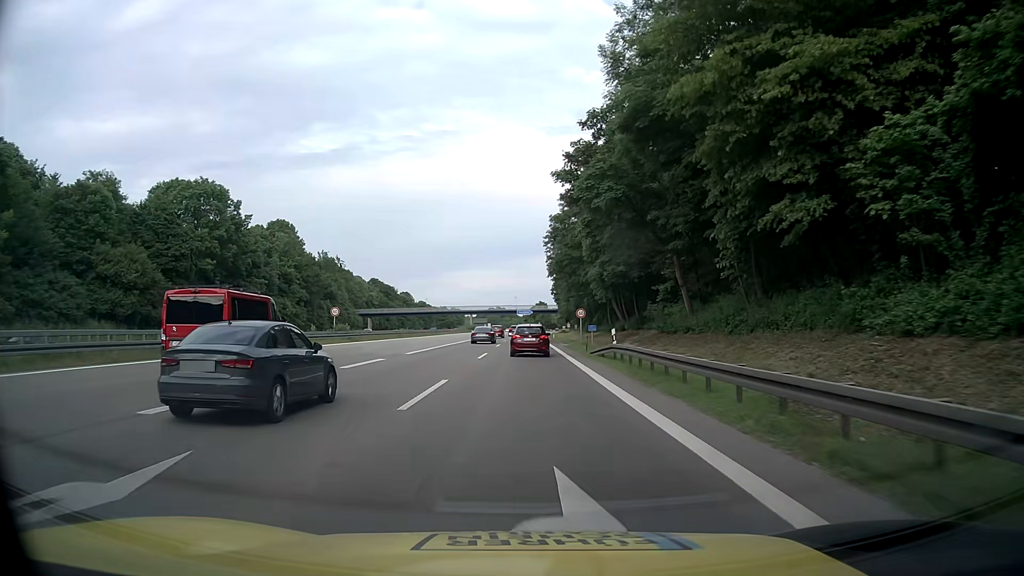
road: motorway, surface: asphalt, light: Day
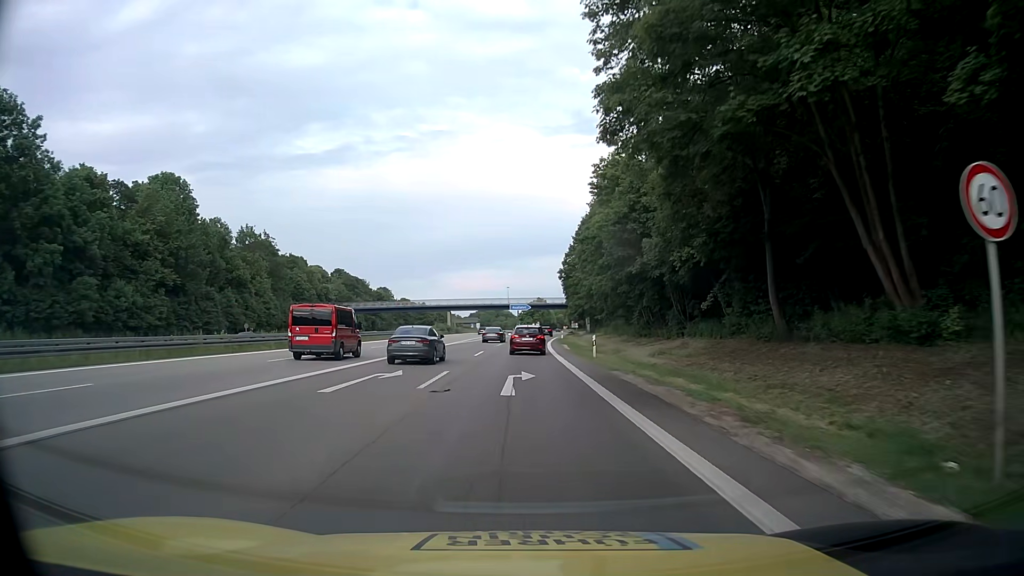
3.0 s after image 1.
(-0.6, +50.4) m; 0°
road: motorway_link
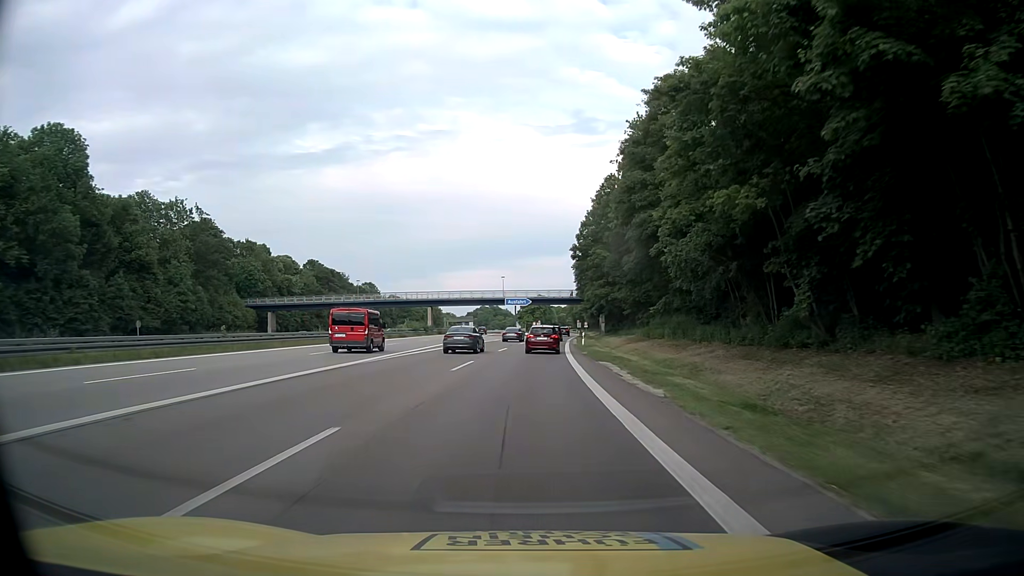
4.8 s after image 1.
(-0.1, +30.1) m; 0°
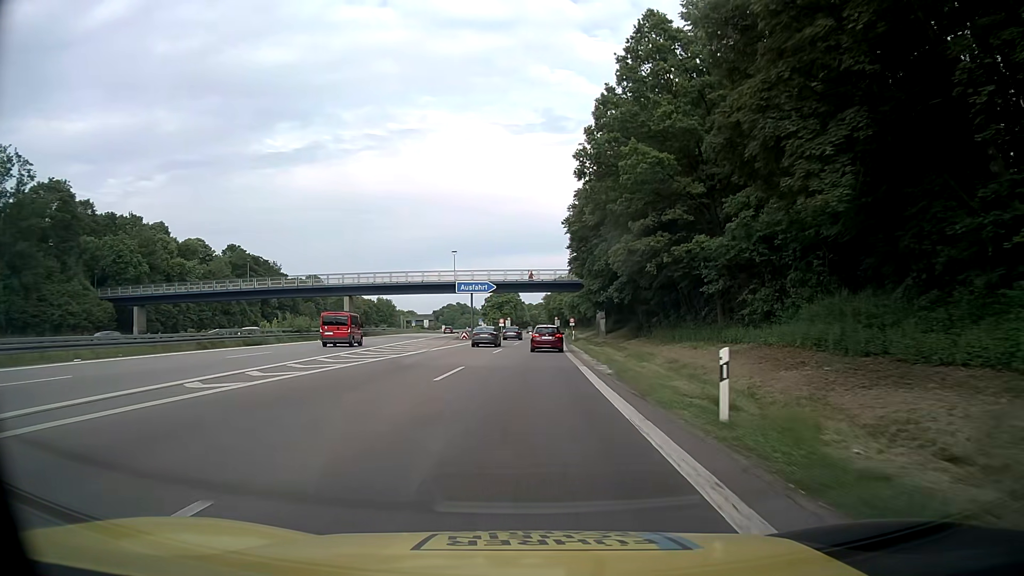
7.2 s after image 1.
(+0.7, +40.1) m; +2°
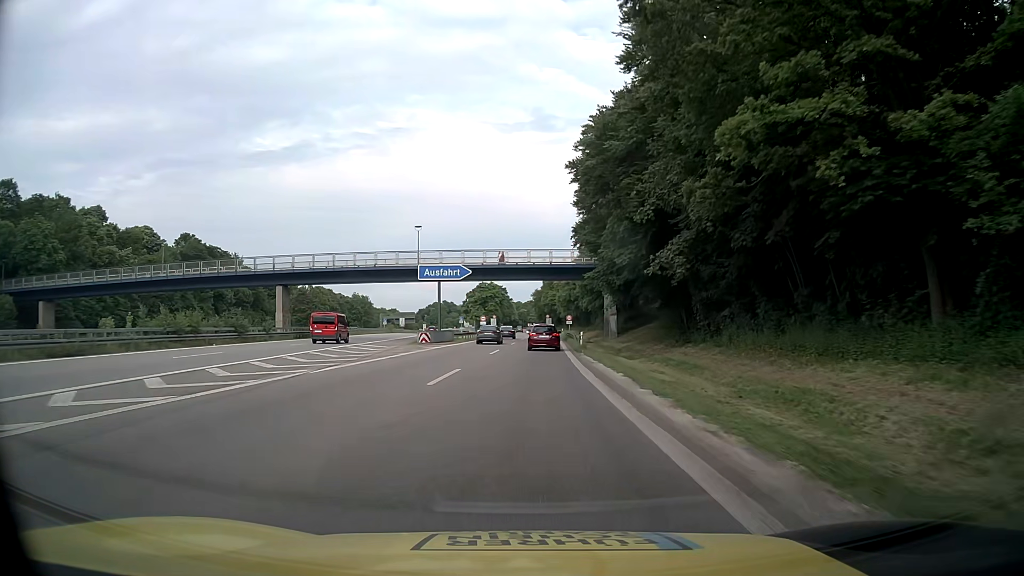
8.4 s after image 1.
(+0.2, +20.1) m; +1°
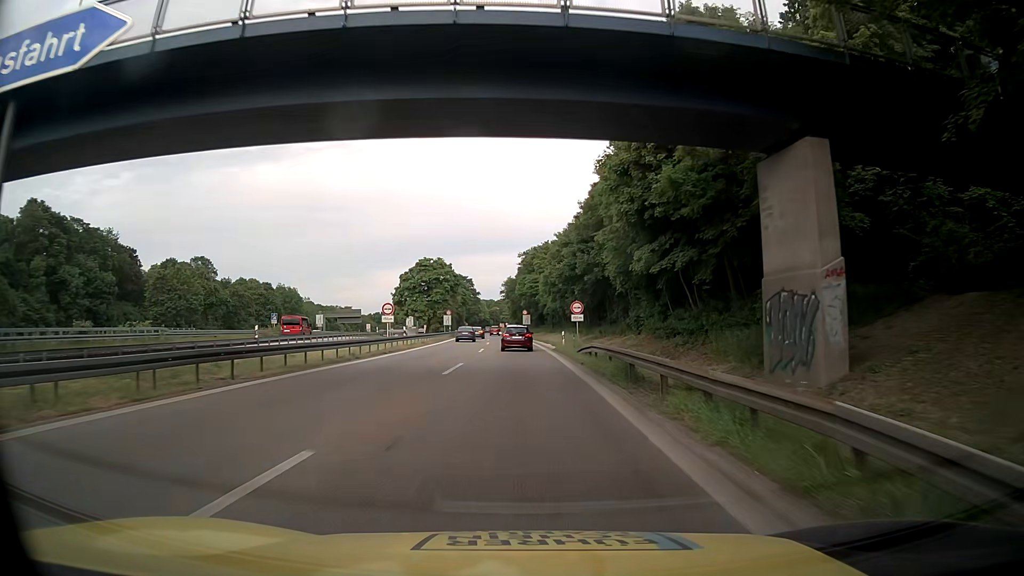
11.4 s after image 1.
(+1.1, +49.6) m; +3°
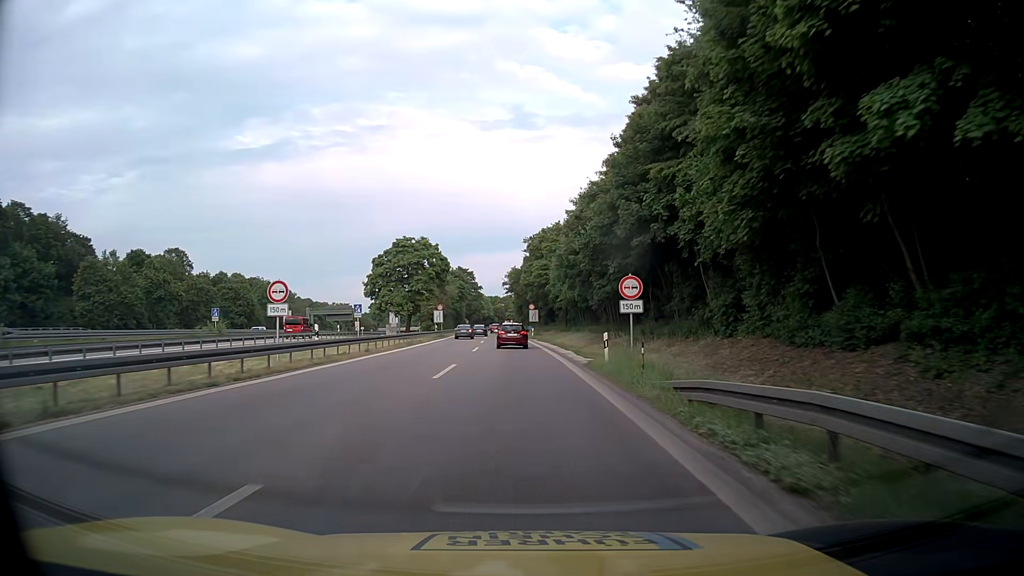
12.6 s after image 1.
(-0.3, +19.5) m; -1°
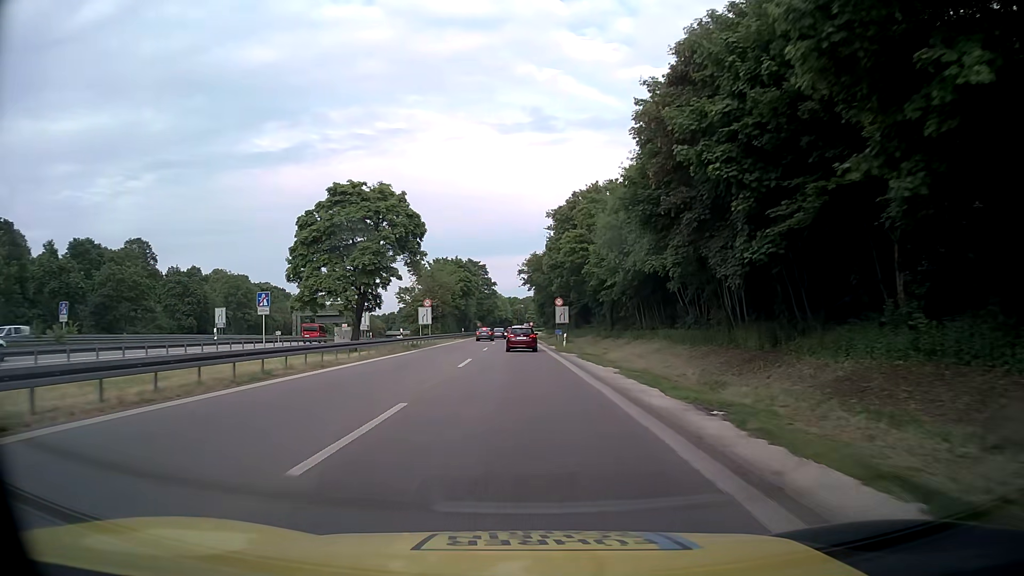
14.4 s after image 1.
(-0.5, +29.1) m; -2°
(0, +10) (0, +20) (0, +30) (0, +40) (0, +50) (-1, +60) (-1, +70) (-1, +80) (-1, +90) (-1, +100) m
